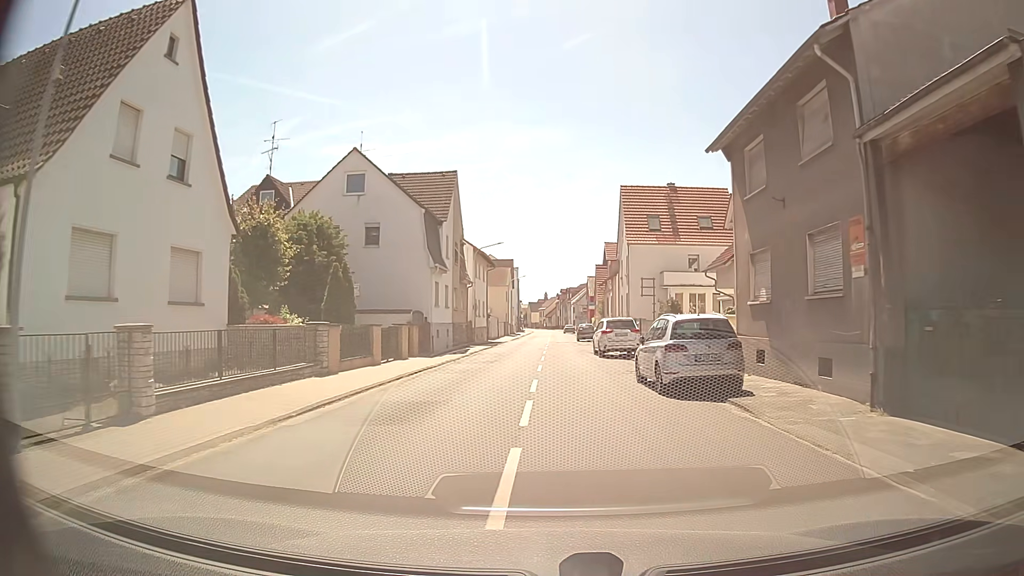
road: tertiary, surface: asphalt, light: Day
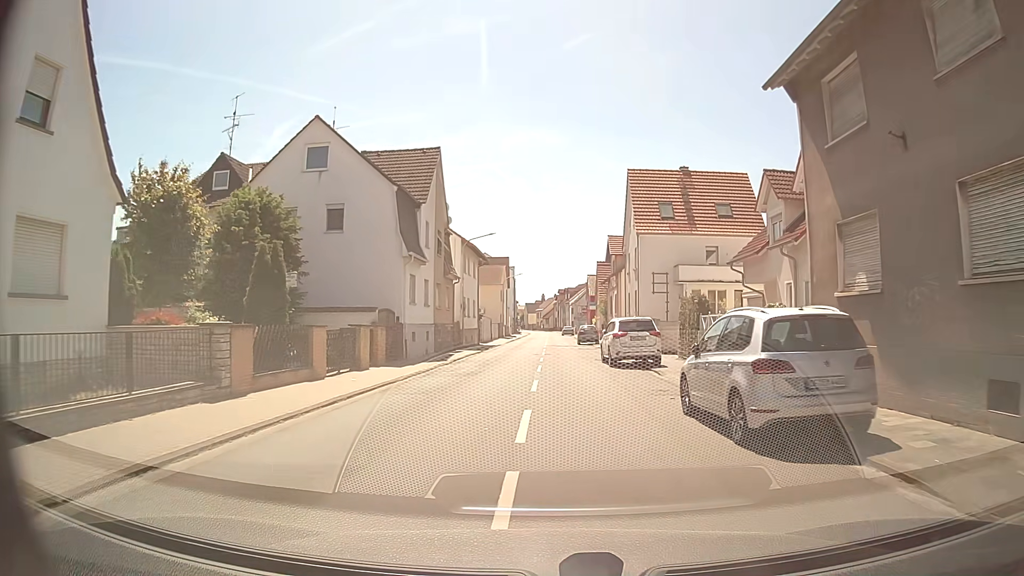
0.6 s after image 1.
(0.0, +5.8) m; 0°
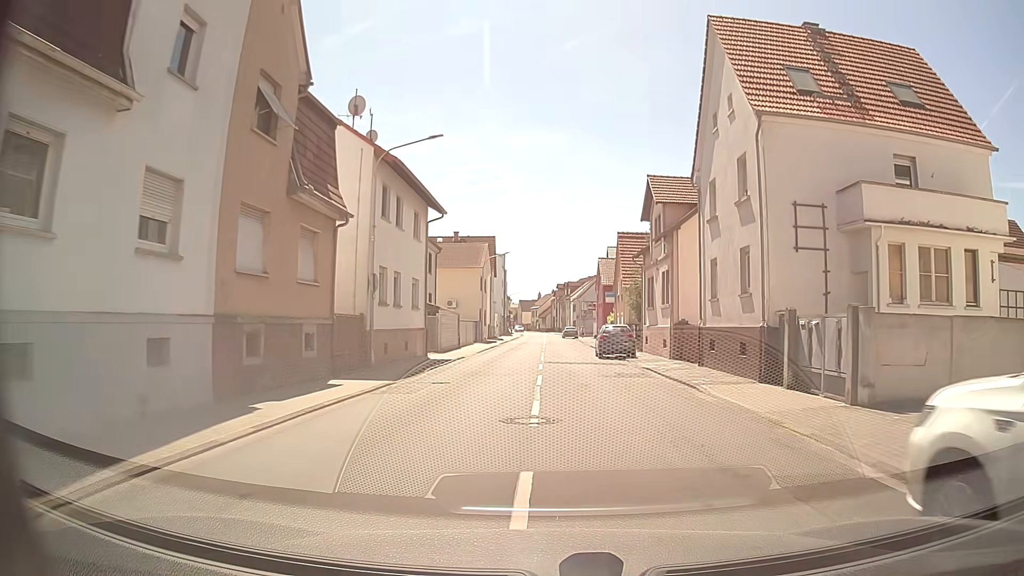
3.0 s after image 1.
(0.0, +23.1) m; 0°
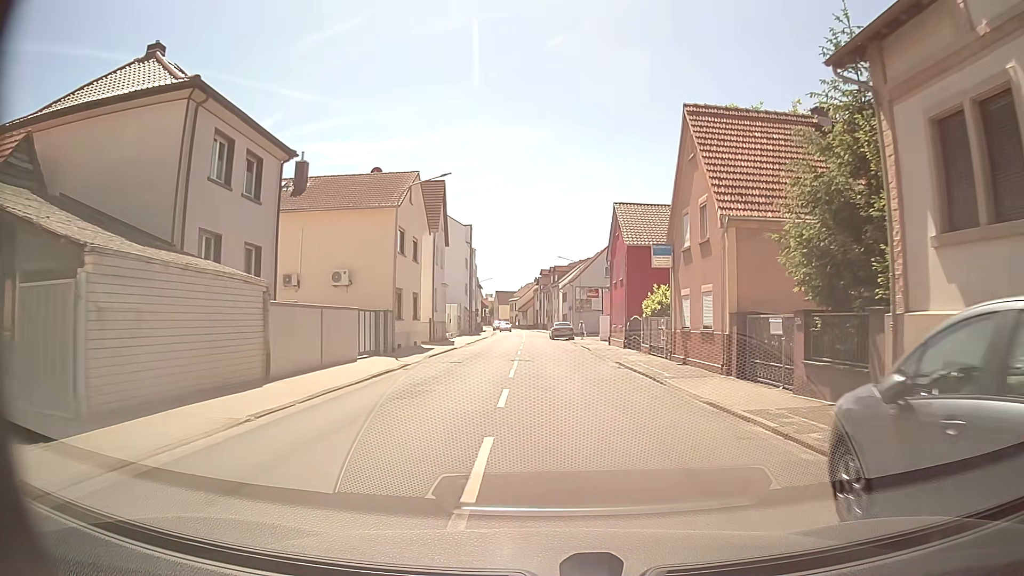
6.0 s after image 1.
(+0.3, +28.9) m; +1°
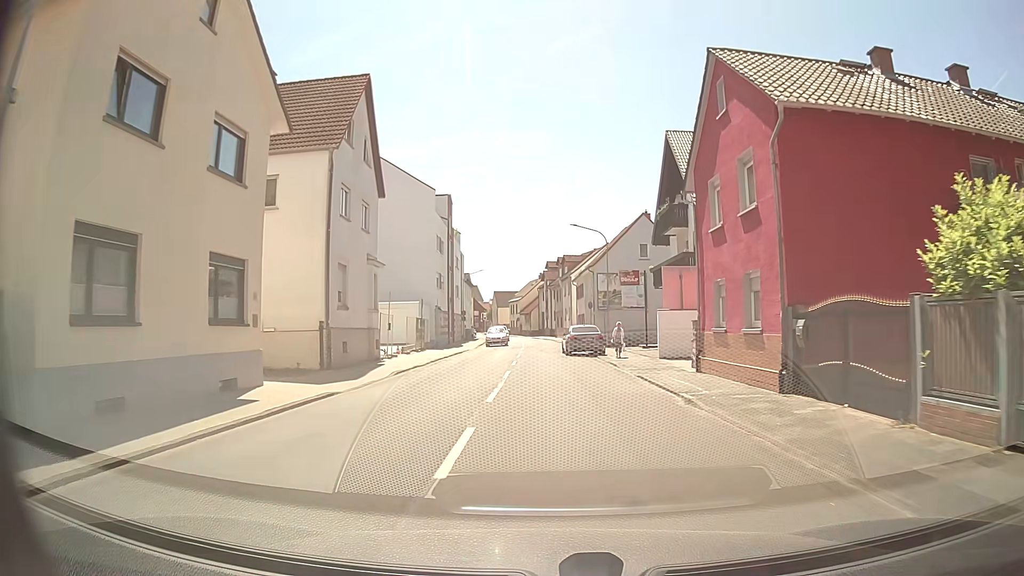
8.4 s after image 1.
(+0.1, +23.2) m; +1°
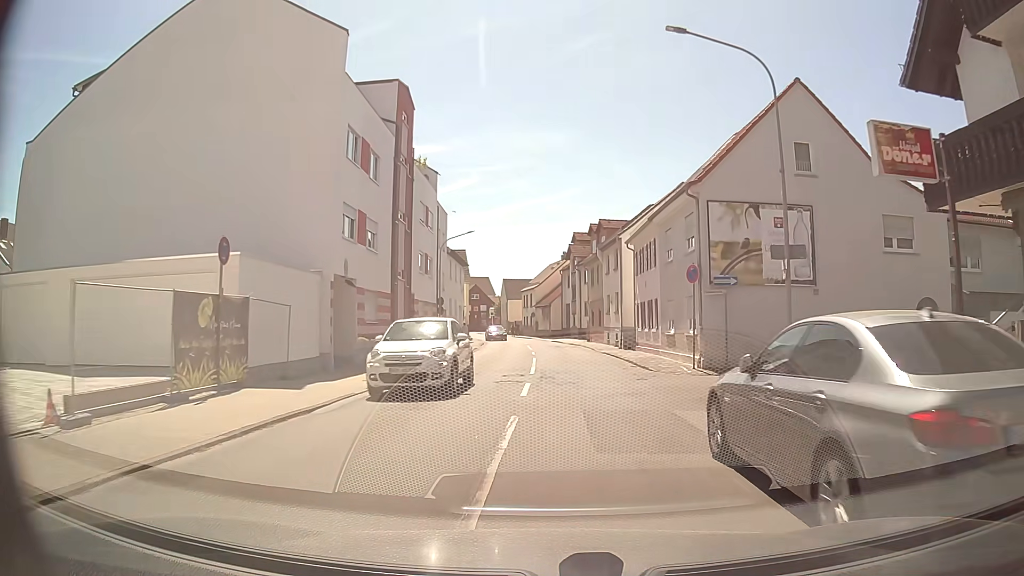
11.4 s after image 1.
(-1.0, +28.8) m; -3°
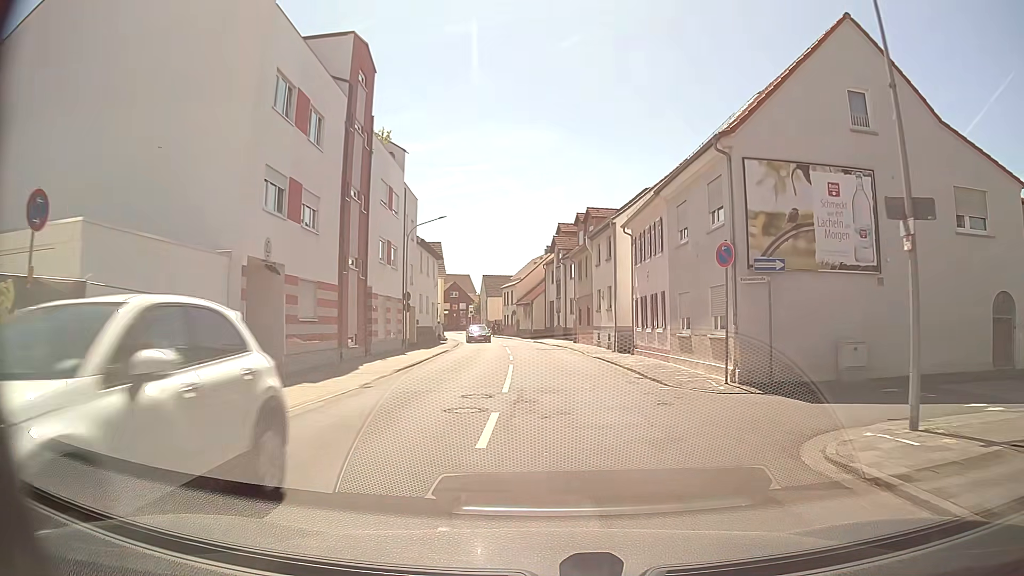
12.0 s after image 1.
(+0.1, +5.7) m; +1°
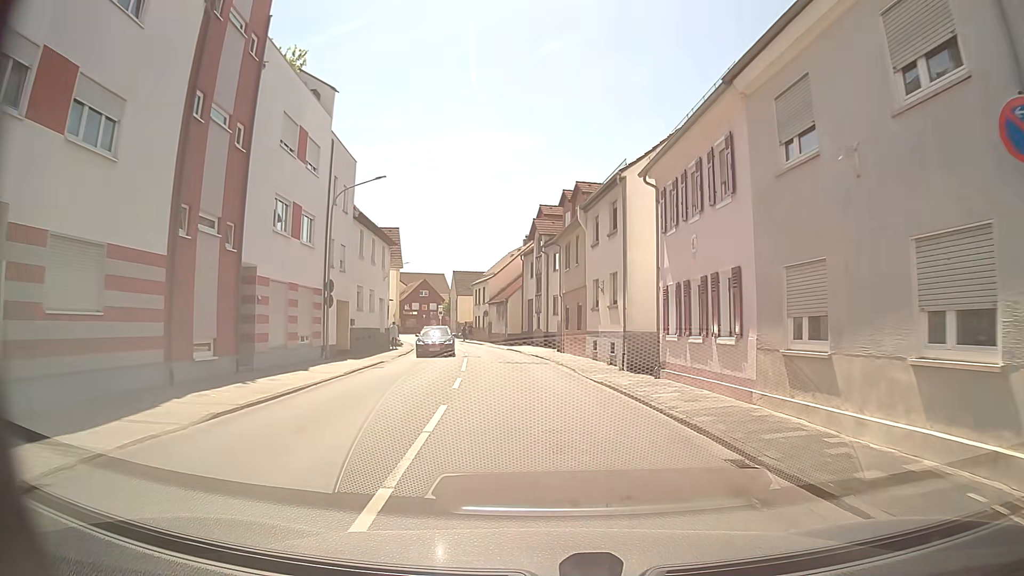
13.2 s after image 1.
(+0.2, +11.2) m; +2°
(0, +10) (-1, +20) (-2, +30) (-3, +40) (-5, +50) (-8, +59) (-11, +69) (-13, +79) (-17, +88) (-21, +97) m
